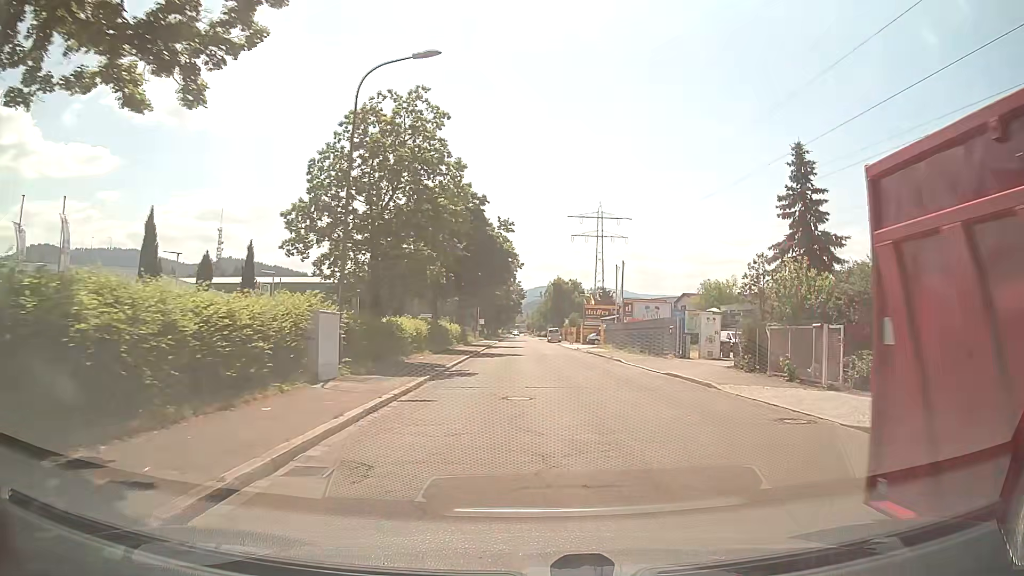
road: unclassified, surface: asphalt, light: Day
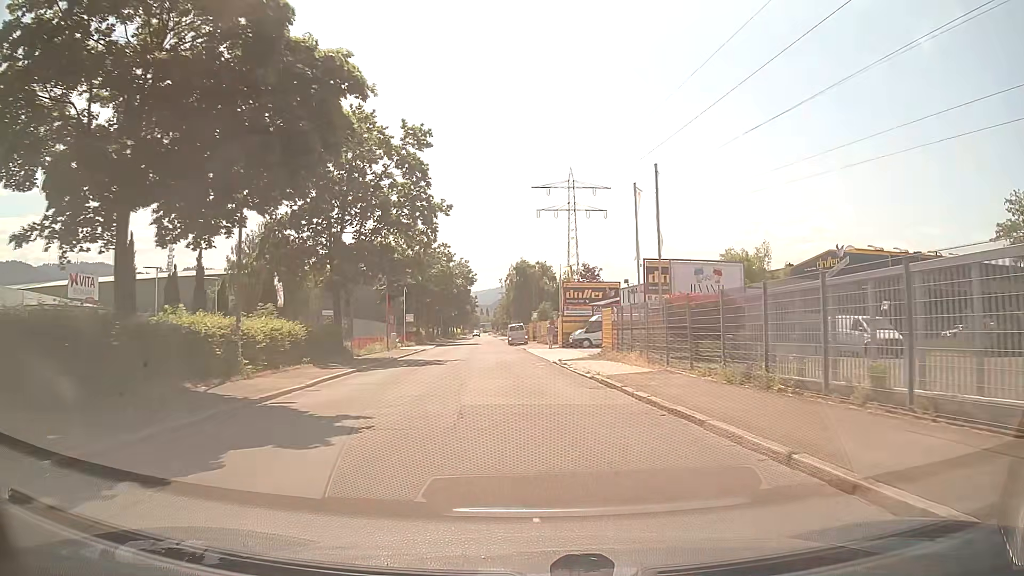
(+1.2, +31.0) m; +2°
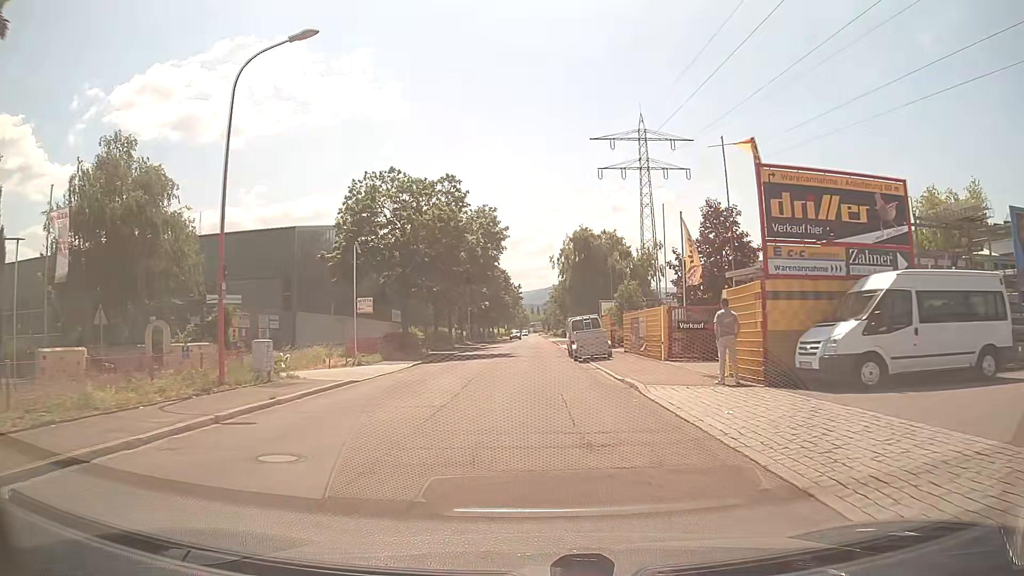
(-1.7, +33.7) m; -4°
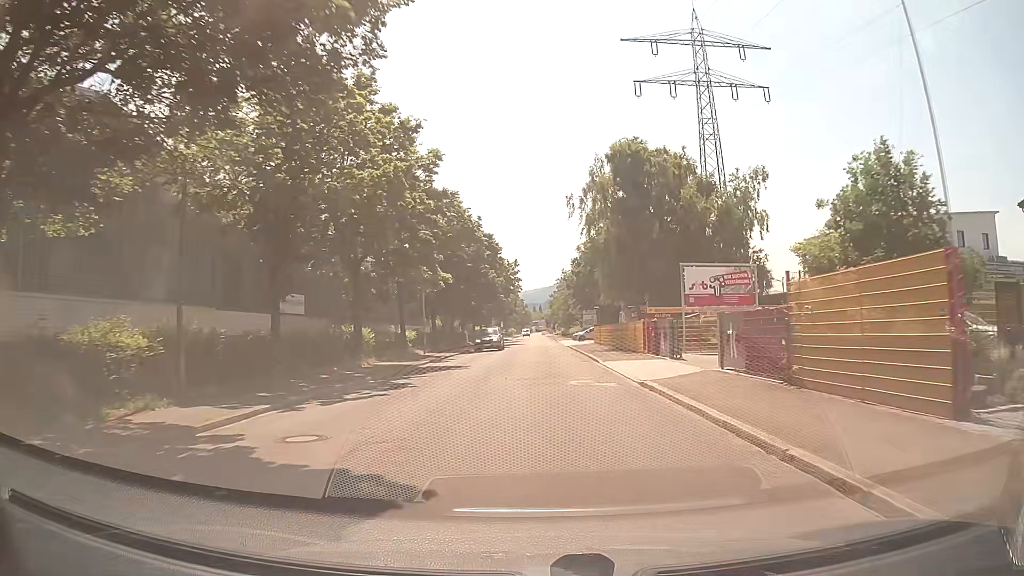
(-0.3, +35.5) m; 0°
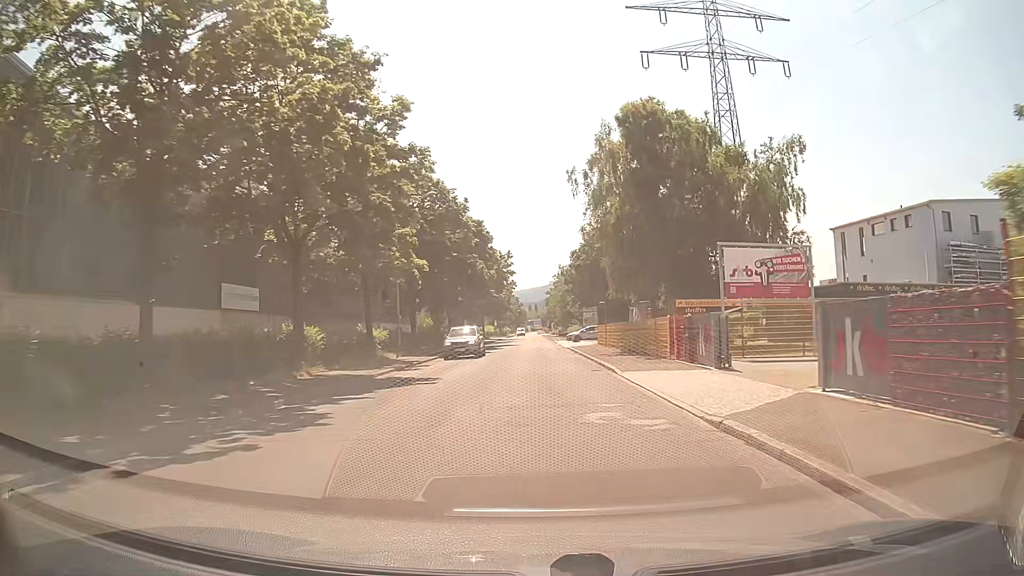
(0.0, +7.2) m; 0°
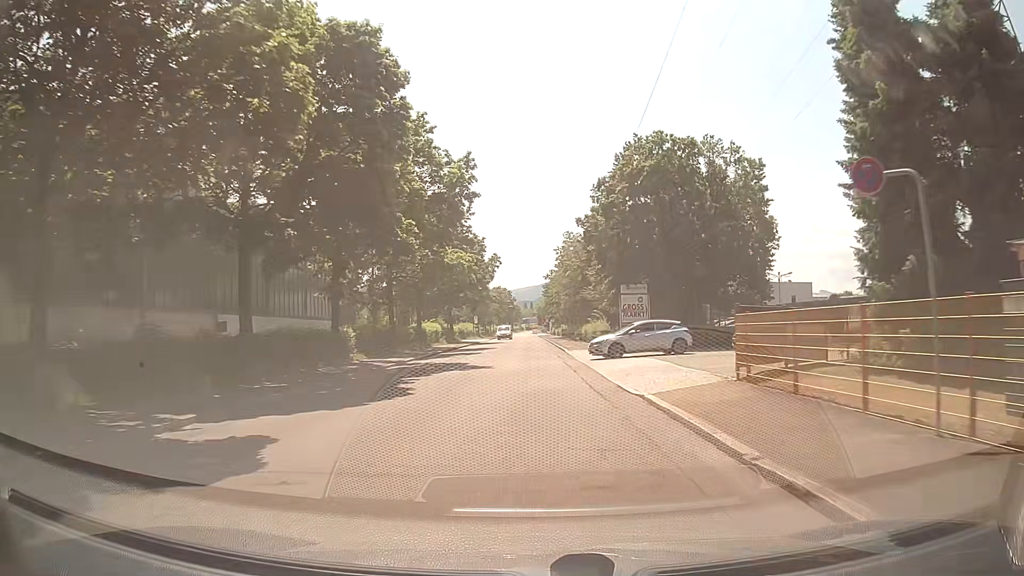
(+0.4, +36.1) m; 0°
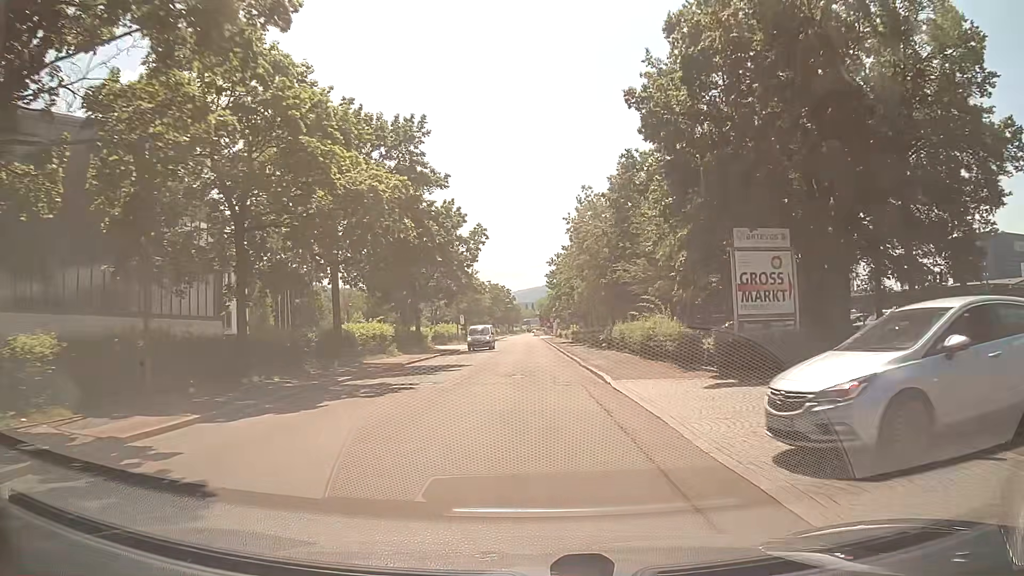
(+0.1, +21.8) m; 0°
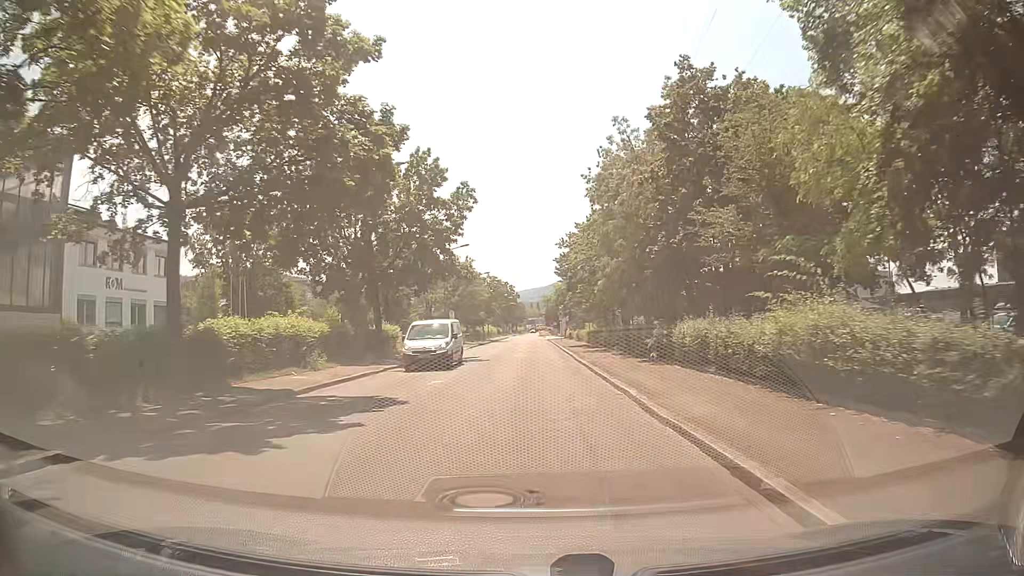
(-0.1, +14.6) m; 0°
(0, +10) (0, +20) (0, +30) (0, +40) (0, +50) (0, +60) (0, +70) (0, +80) (0, +90) (0, +100) m
